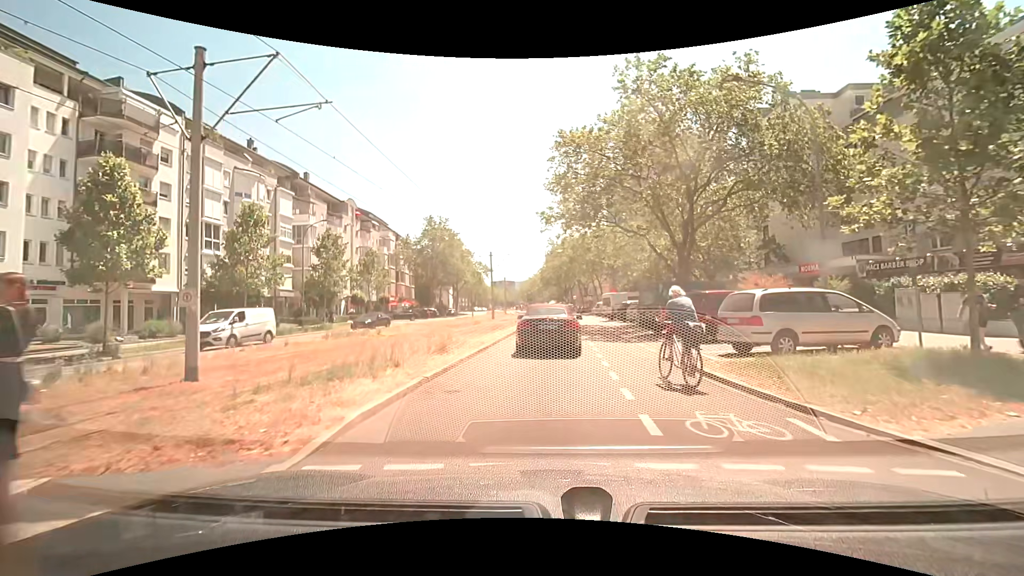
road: tertiary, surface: asphalt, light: Day
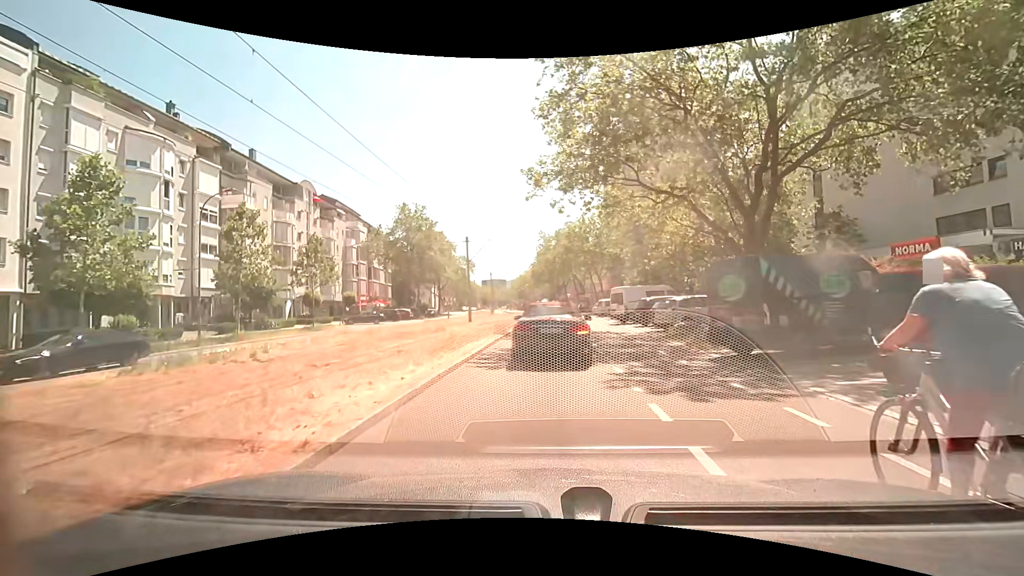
(+0.3, +11.3) m; +1°
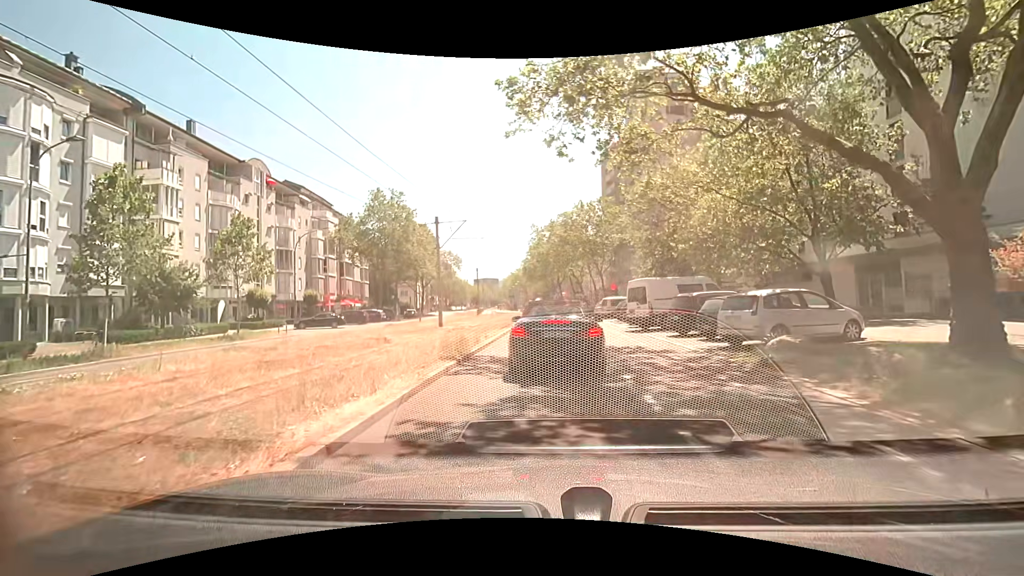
(+0.2, +9.4) m; +3°
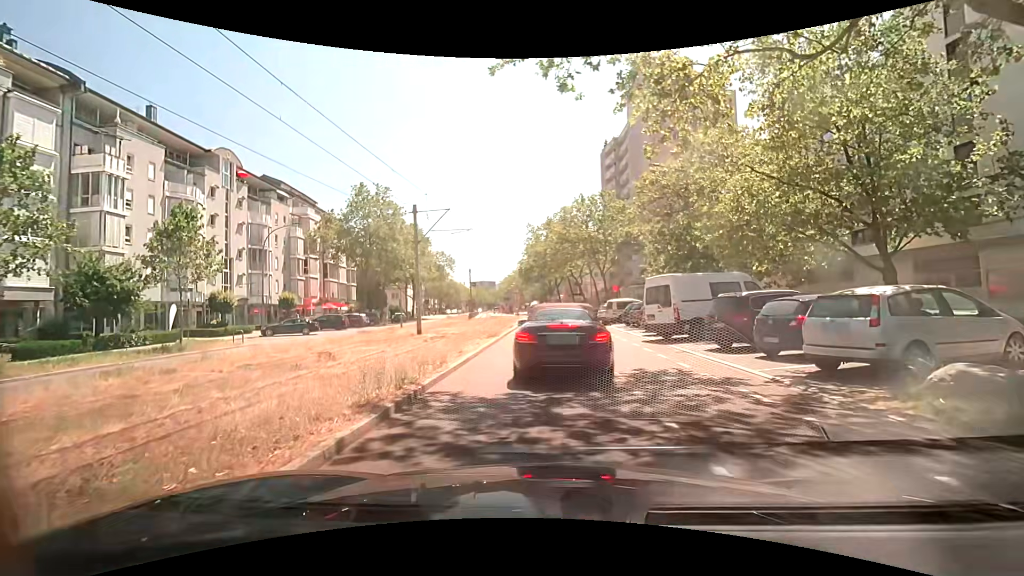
(-0.1, +4.9) m; -2°
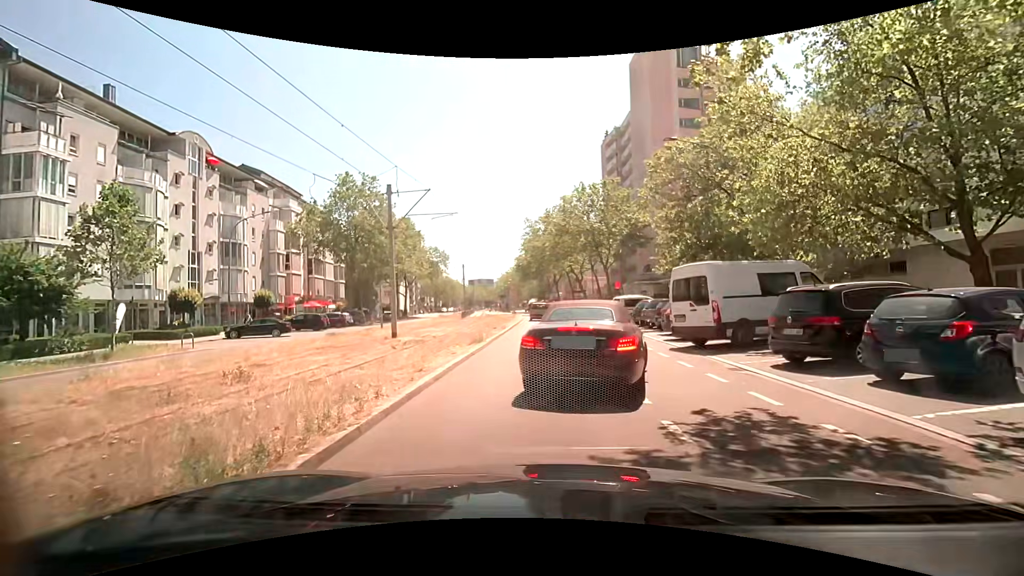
(+0.1, +4.3) m; +1°
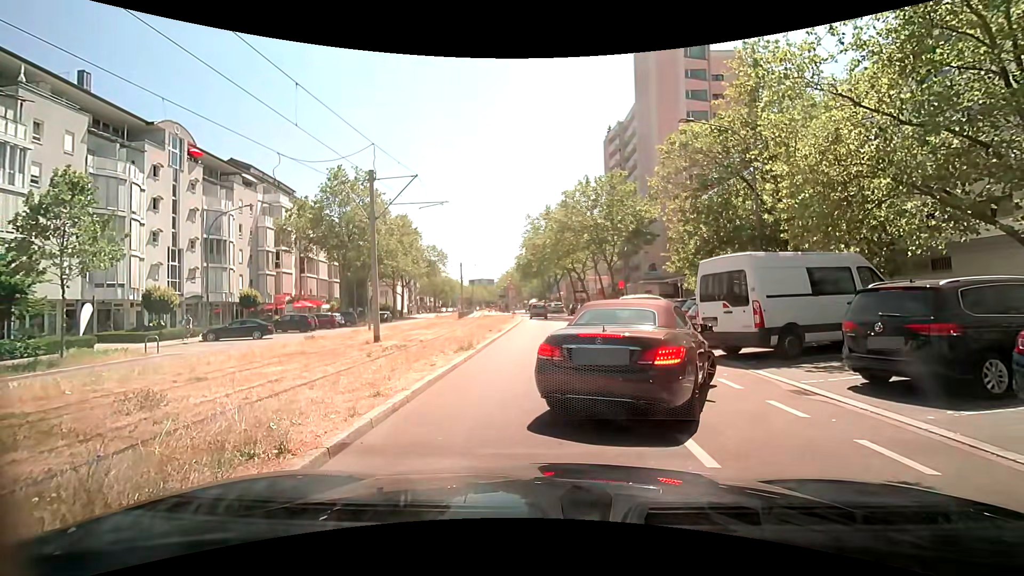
(0.0, +2.3) m; -1°
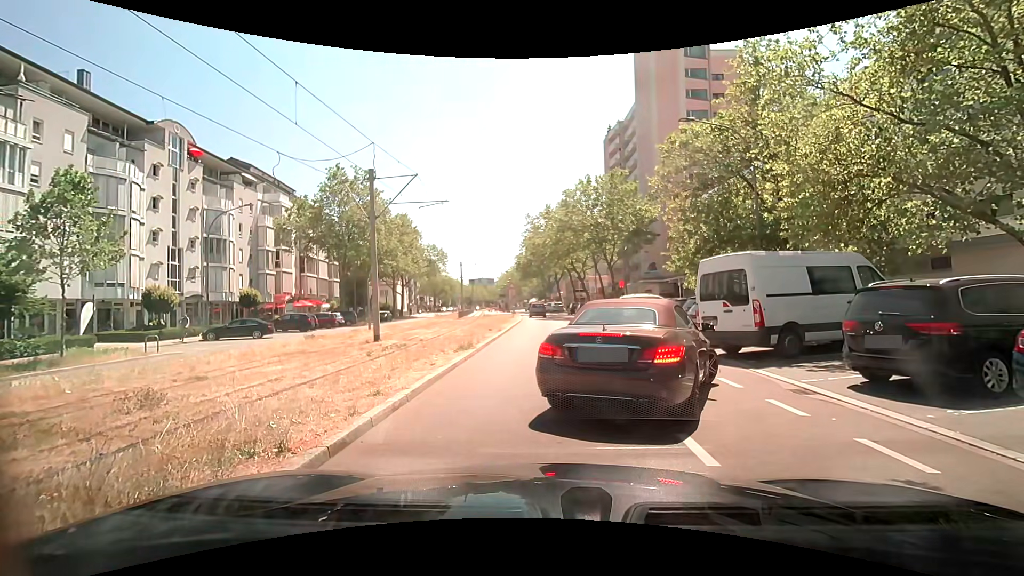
(0.0, 0.0) m; 0°
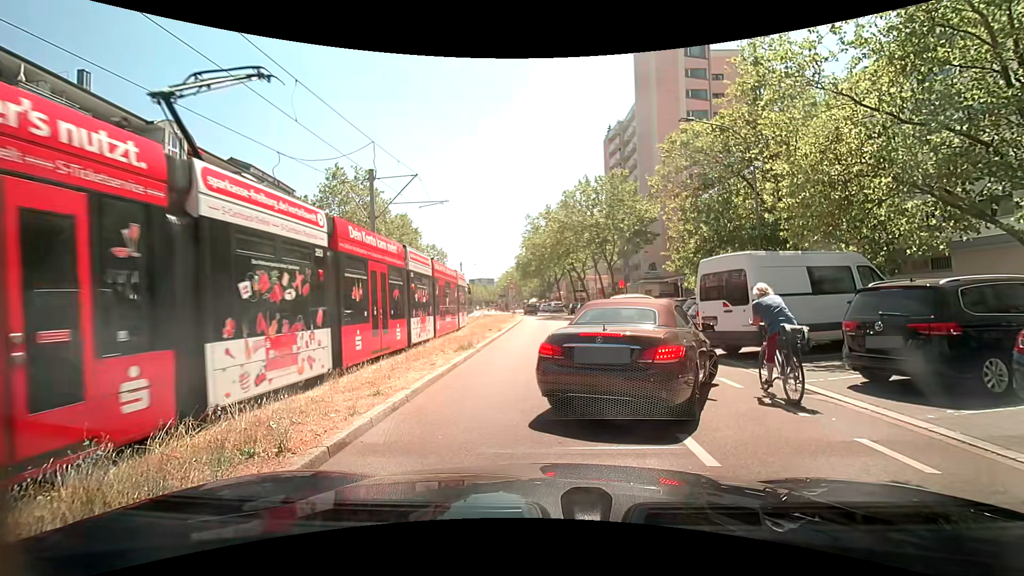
(0.0, 0.0) m; 0°
